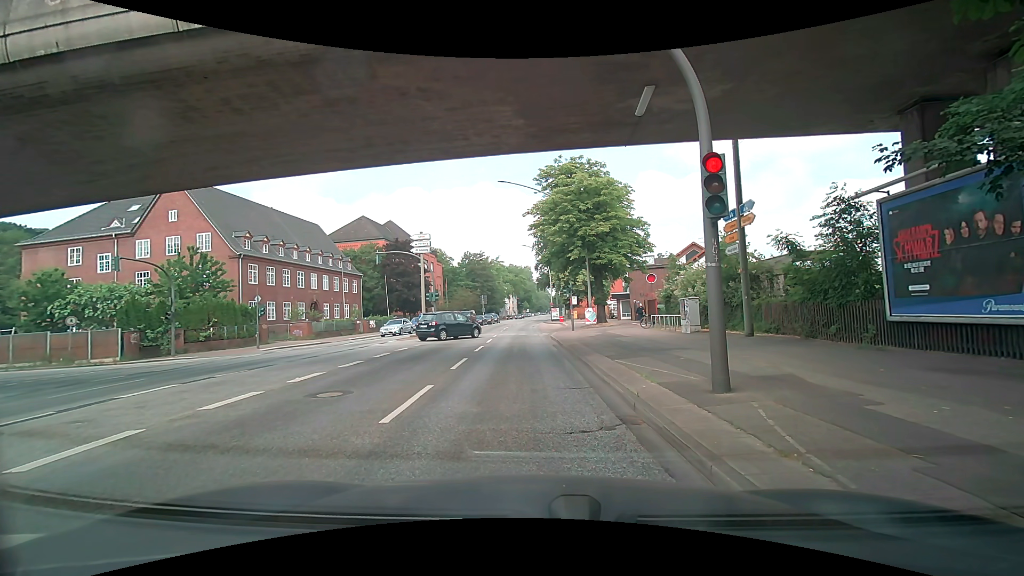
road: primary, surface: asphalt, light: Day
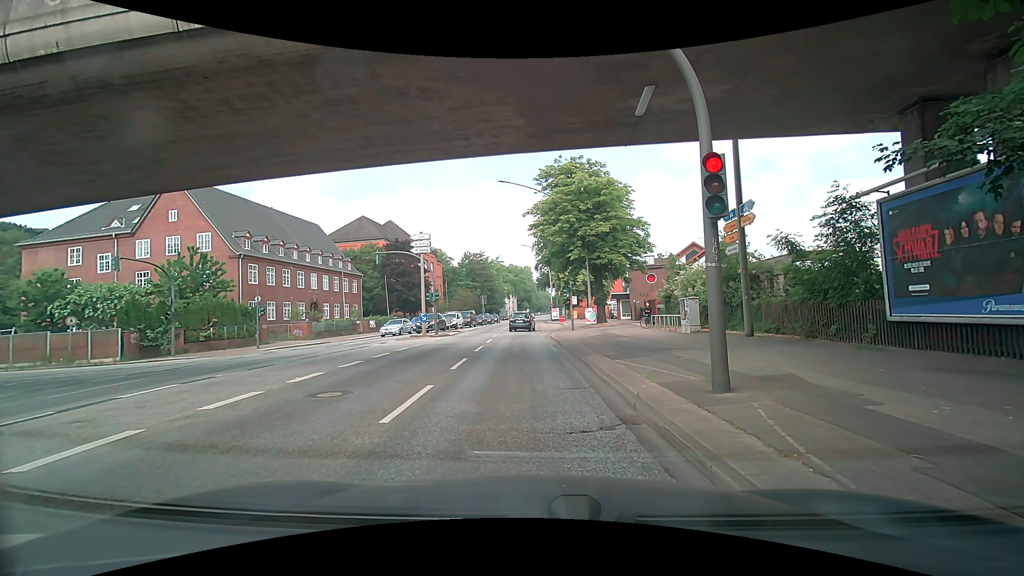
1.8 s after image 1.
(0.0, 0.0) m; 0°
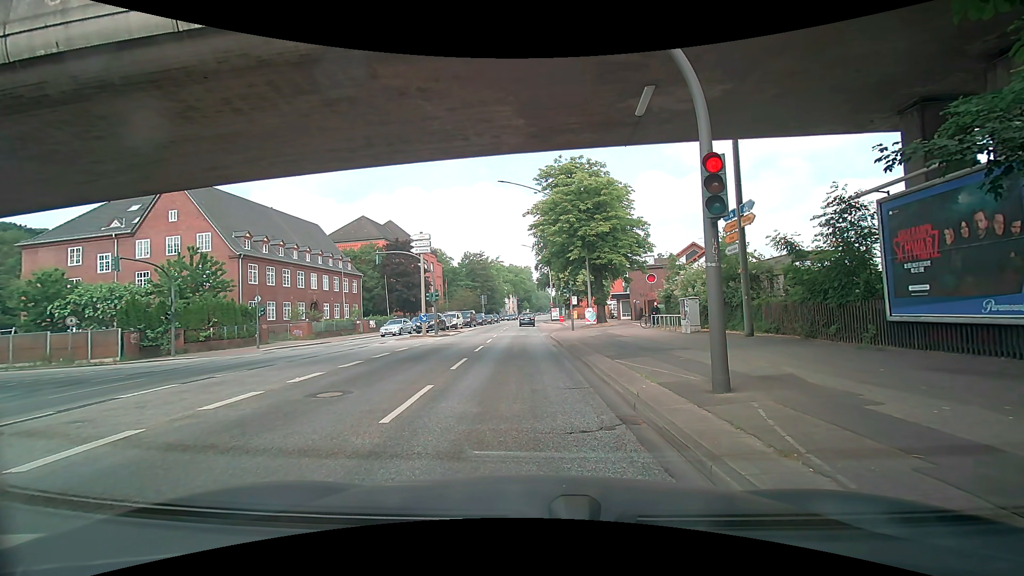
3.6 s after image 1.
(0.0, 0.0) m; 0°
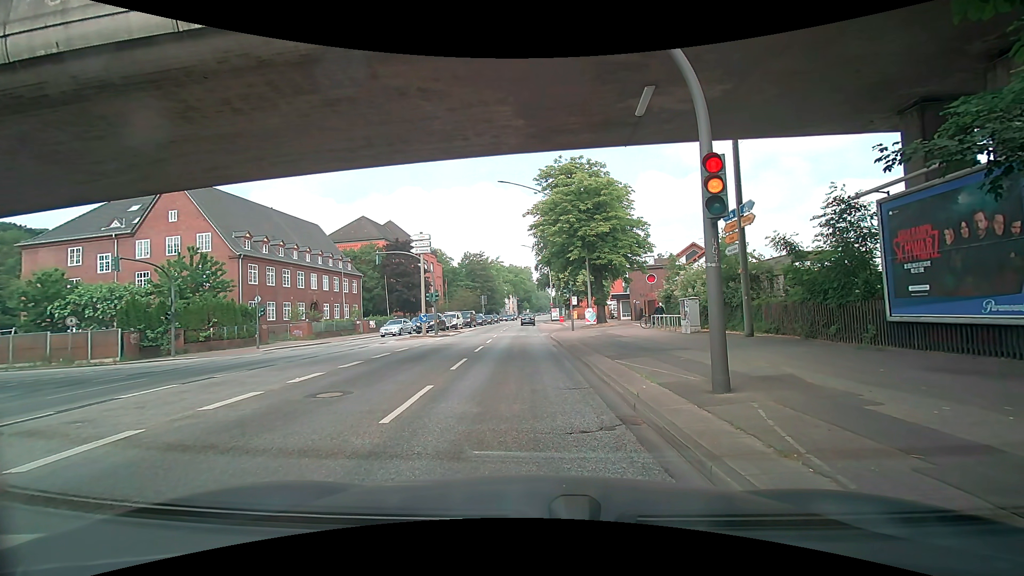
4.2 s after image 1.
(0.0, 0.0) m; 0°
